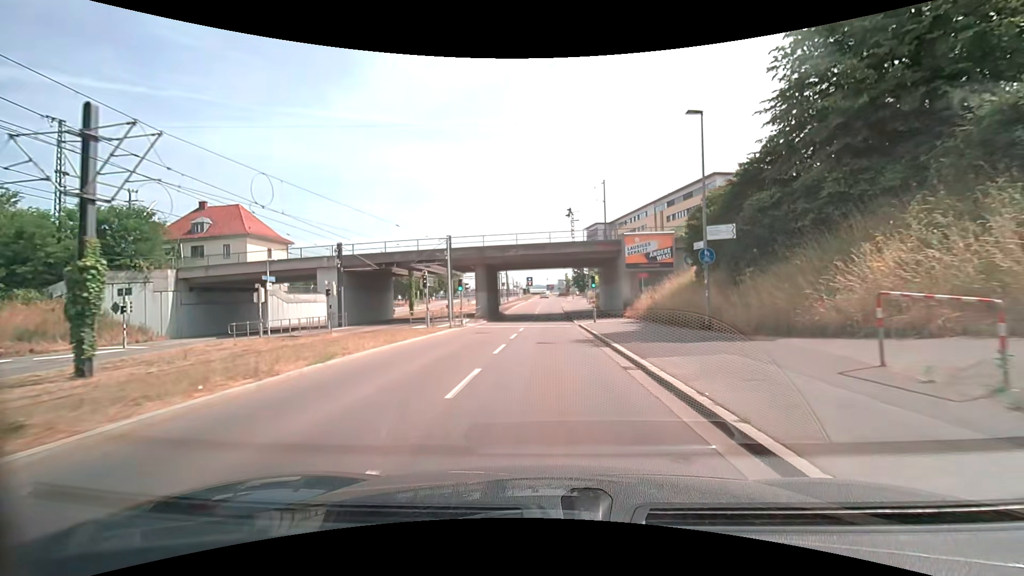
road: secondary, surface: asphalt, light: Day
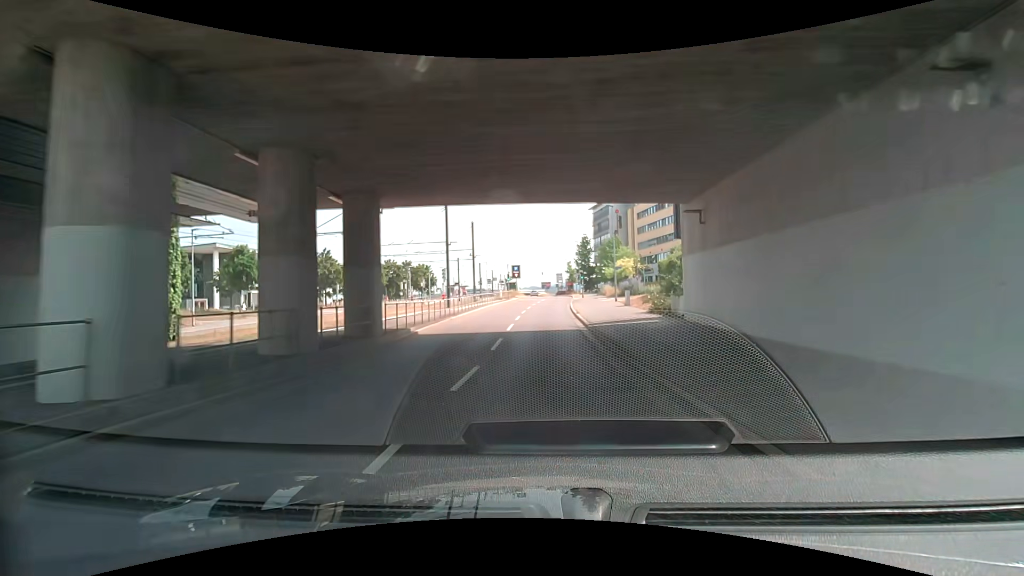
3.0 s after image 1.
(+0.3, +36.5) m; 0°
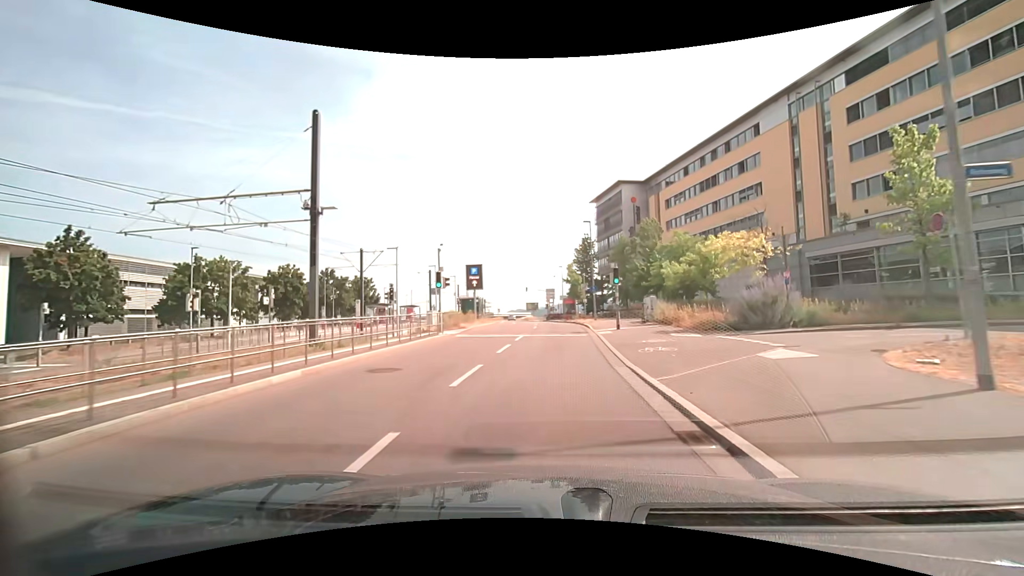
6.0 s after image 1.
(+1.2, +35.6) m; +2°
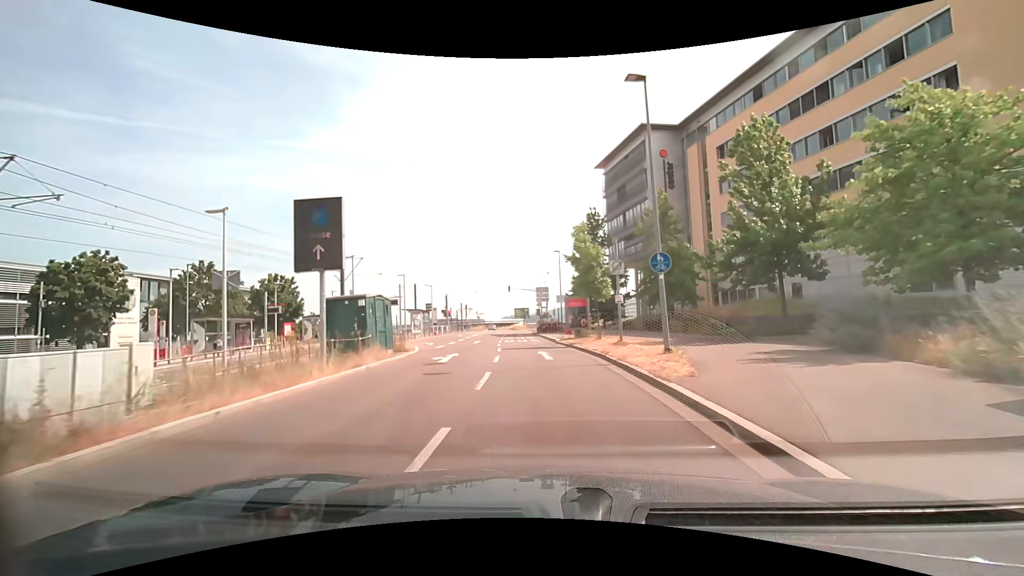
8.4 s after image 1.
(+0.6, +26.2) m; +1°
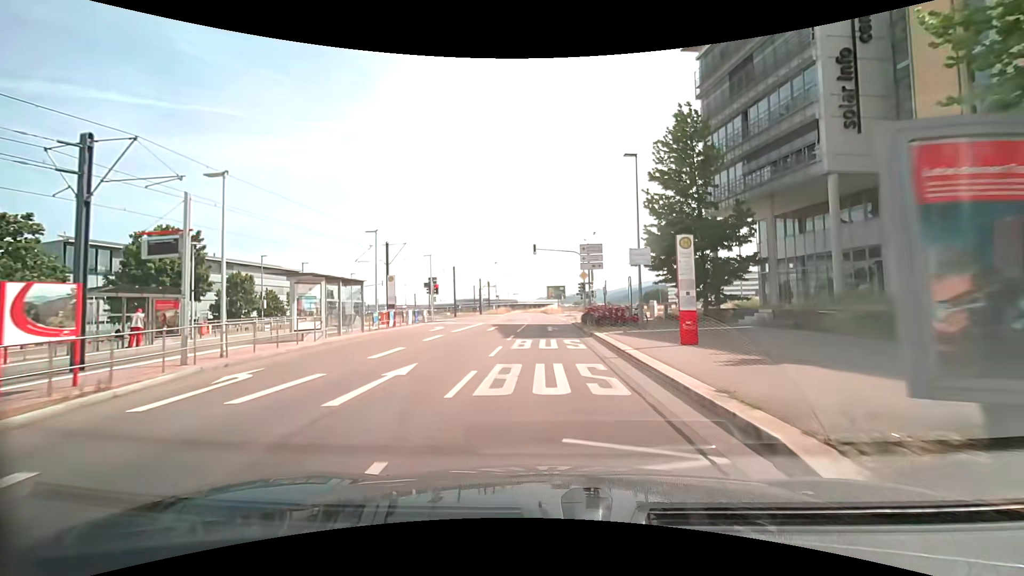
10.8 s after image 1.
(-1.2, +25.8) m; -5°
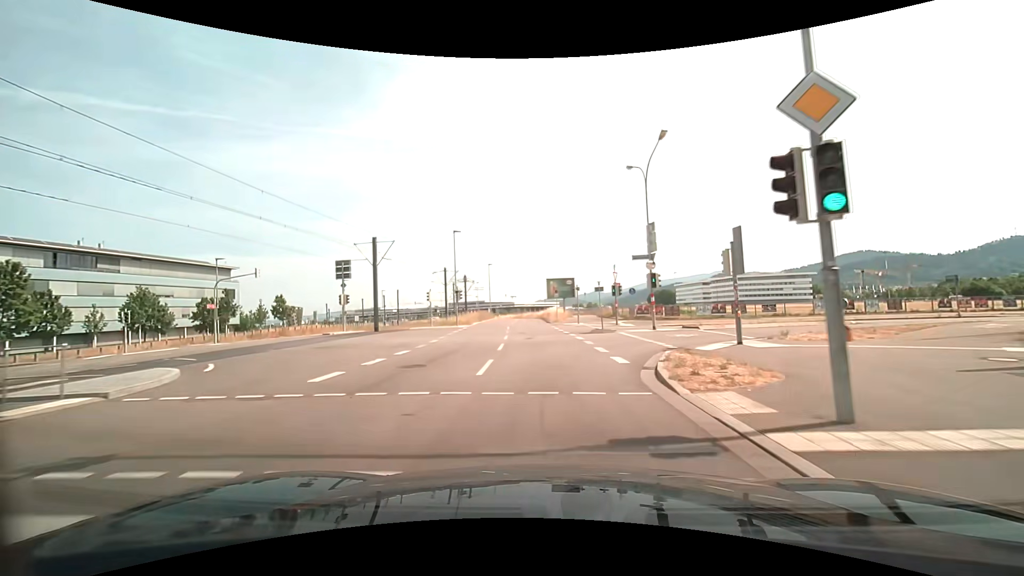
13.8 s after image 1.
(-0.1, +34.1) m; 0°
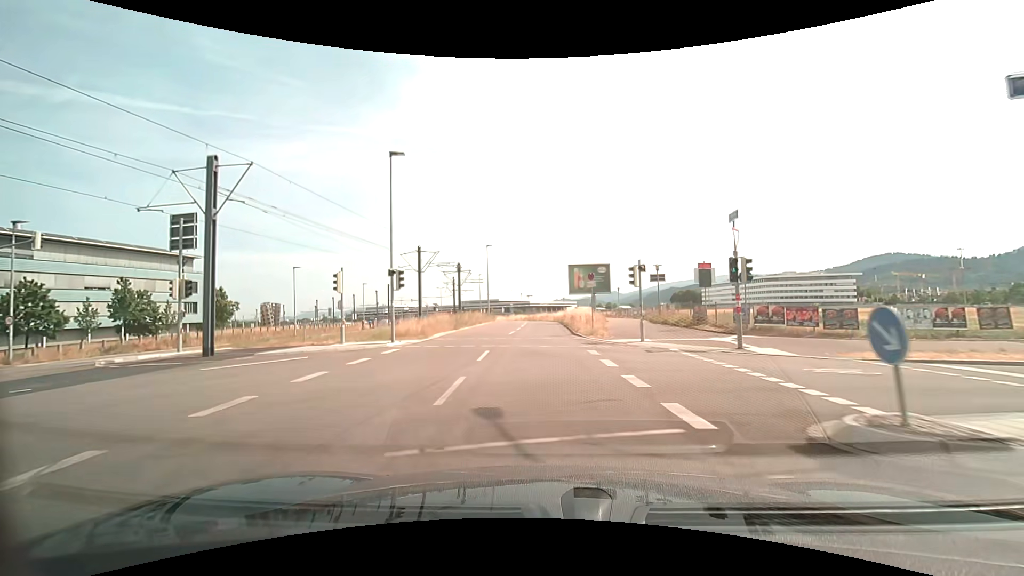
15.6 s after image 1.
(-0.3, +21.3) m; -2°
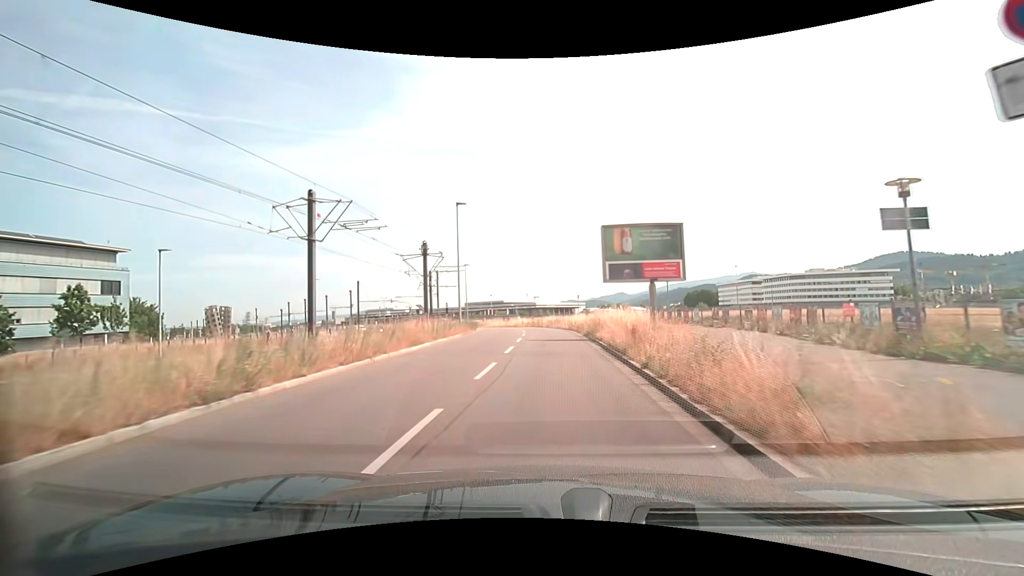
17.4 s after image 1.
(-0.3, +22.0) m; -1°
(0, +10) (0, +20) (0, +30) (0, +40) (-1, +50) (-3, +60) (-5, +70) (-8, +79) (-11, +88) (-15, +98) m
